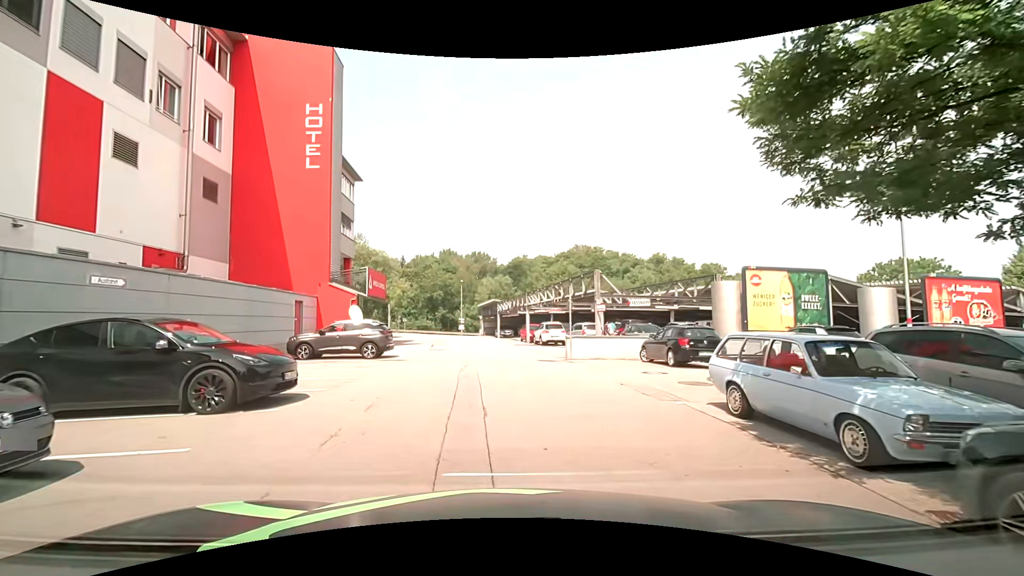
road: service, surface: asphalt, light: Day
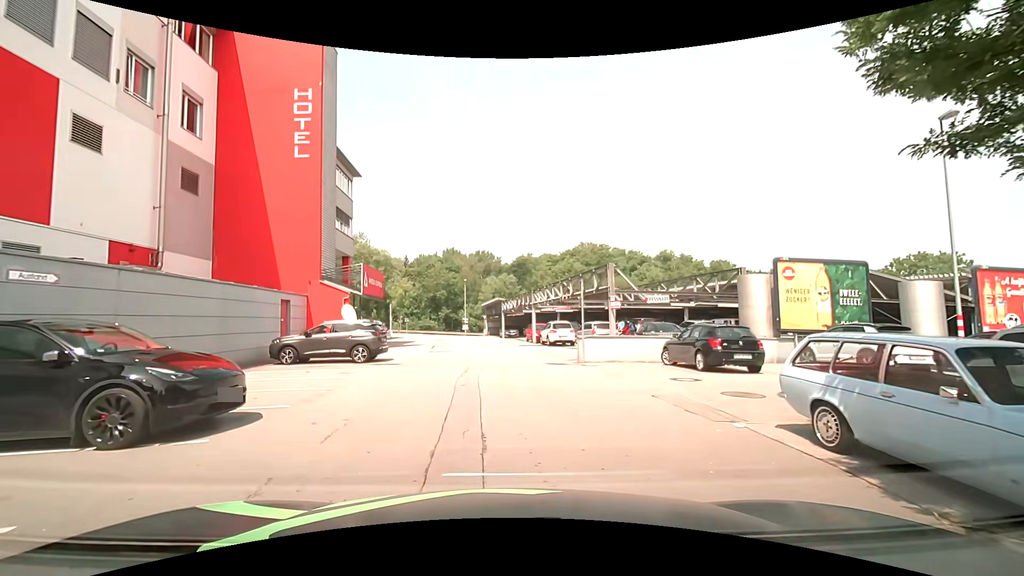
(0.0, +2.1) m; -2°
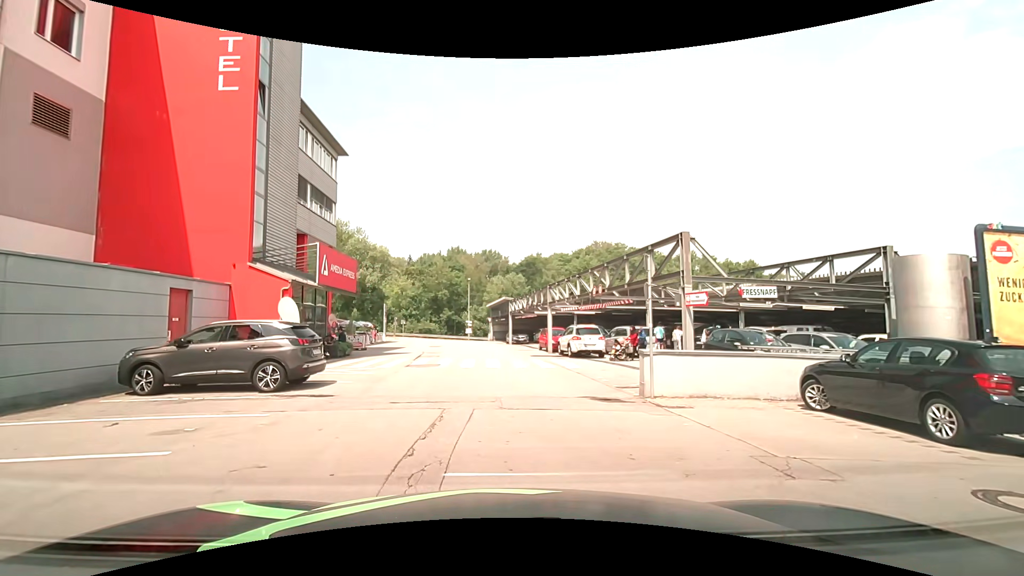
(+0.1, +8.0) m; +1°
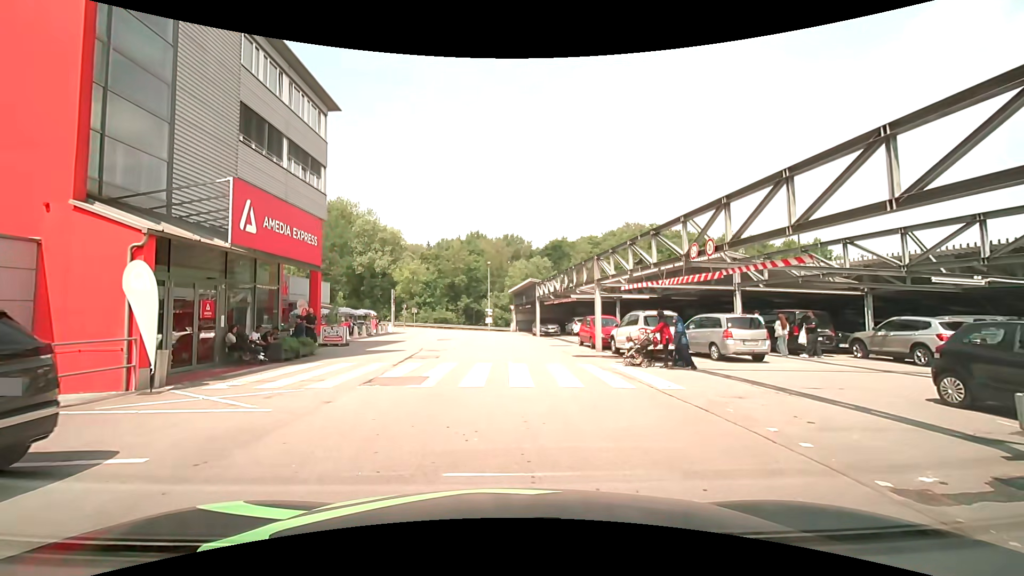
(-0.3, +8.5) m; -3°
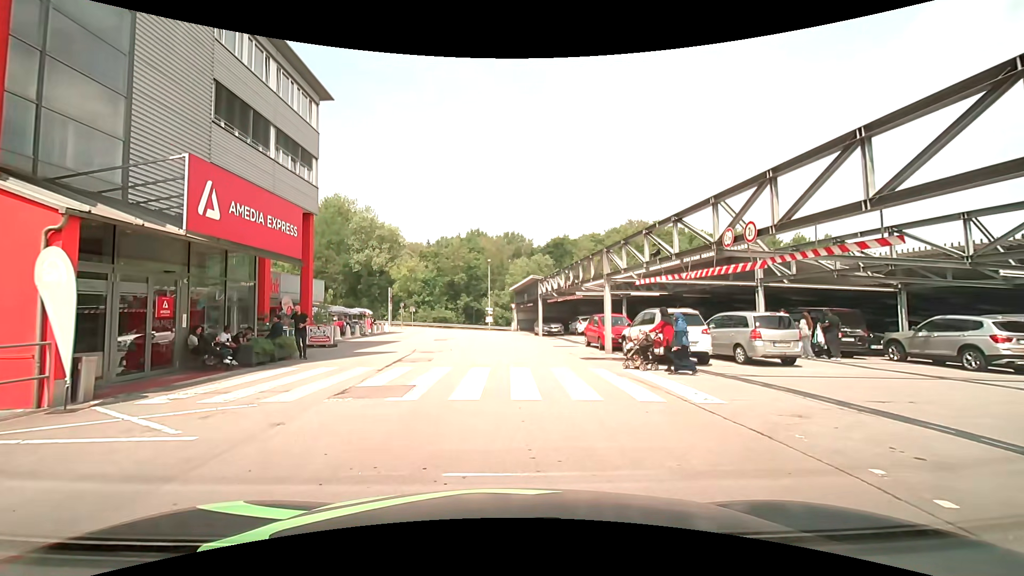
(0.0, +1.8) m; 0°
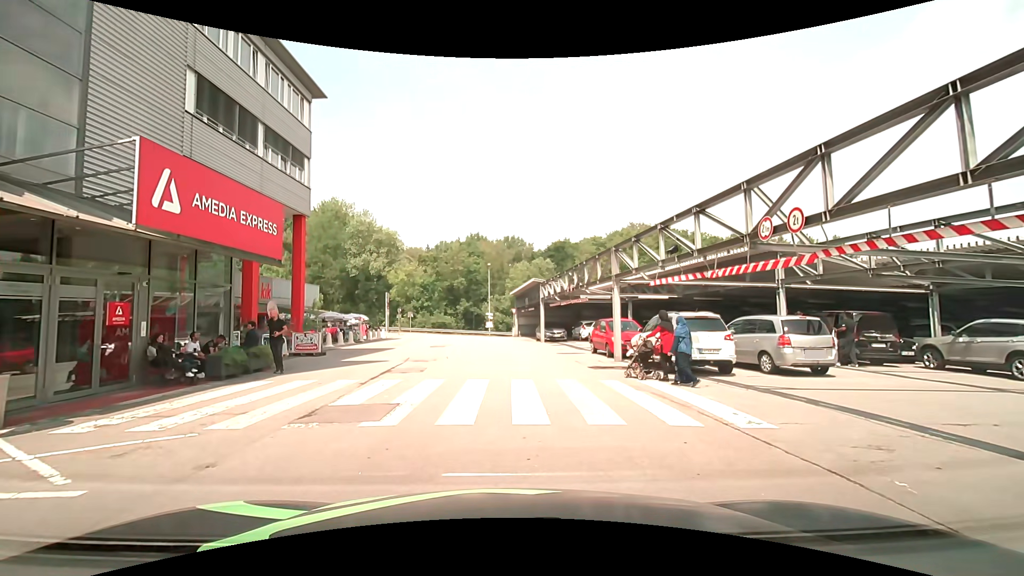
(0.0, +1.4) m; -1°
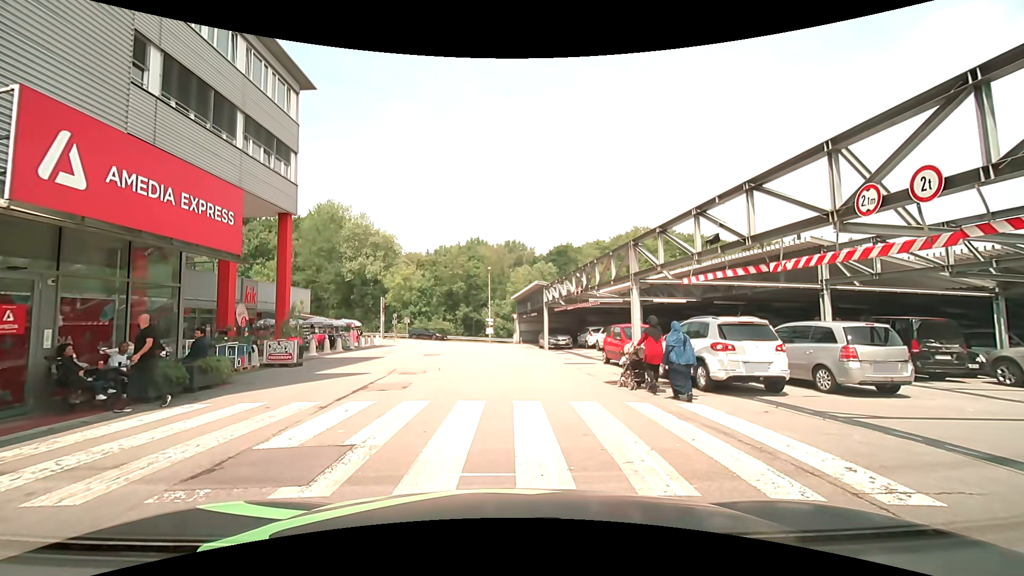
(0.0, +2.3) m; -2°
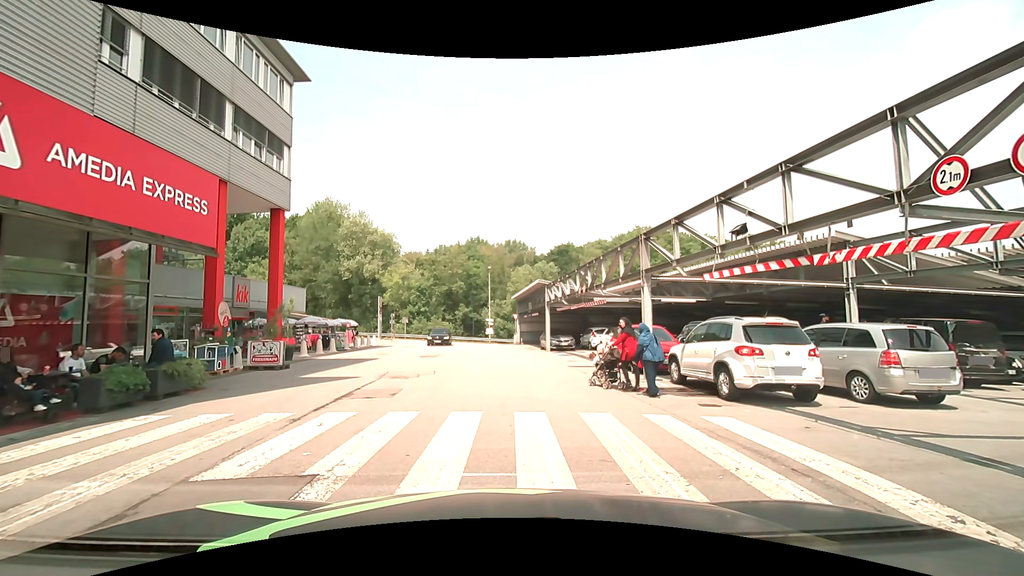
(0.0, +1.2) m; 0°
